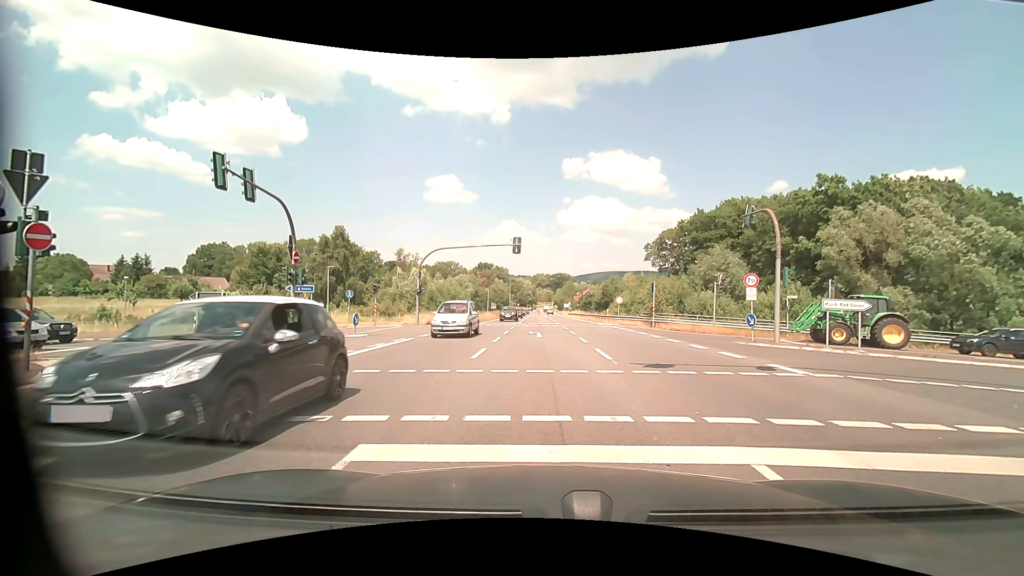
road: secondary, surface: asphalt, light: Day
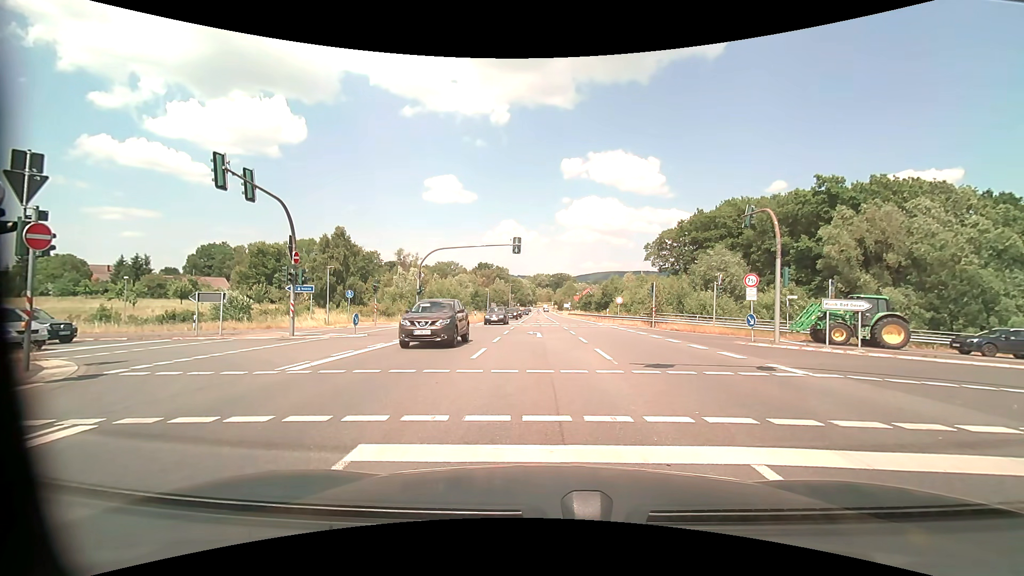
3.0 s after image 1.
(0.0, 0.0) m; 0°
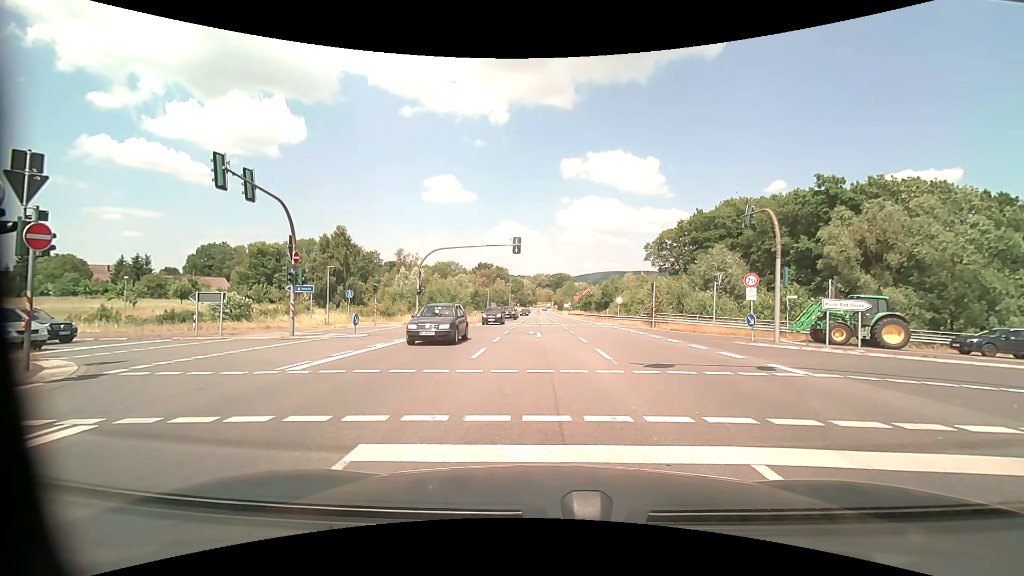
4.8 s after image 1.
(0.0, 0.0) m; 0°
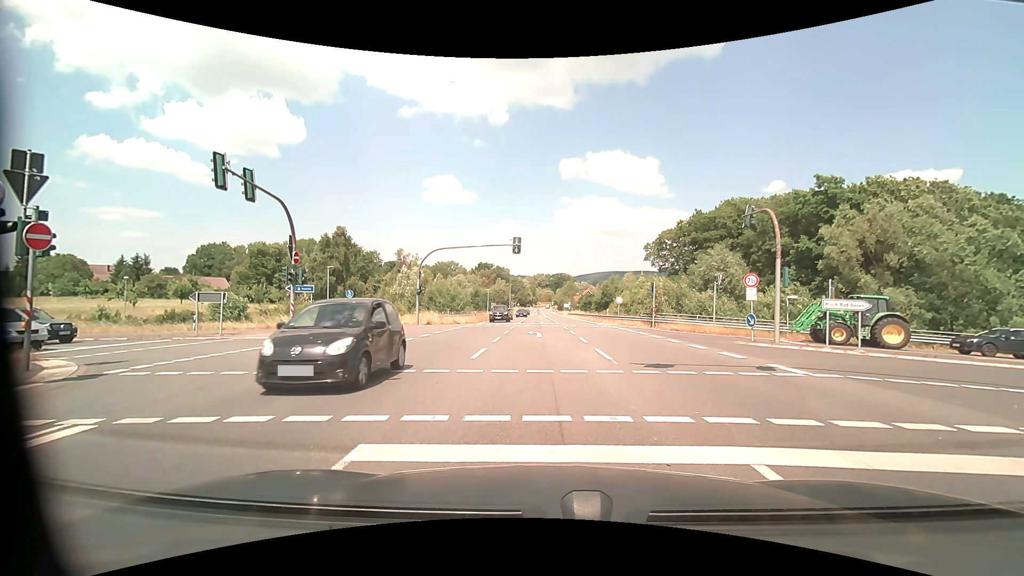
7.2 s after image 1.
(0.0, 0.0) m; 0°
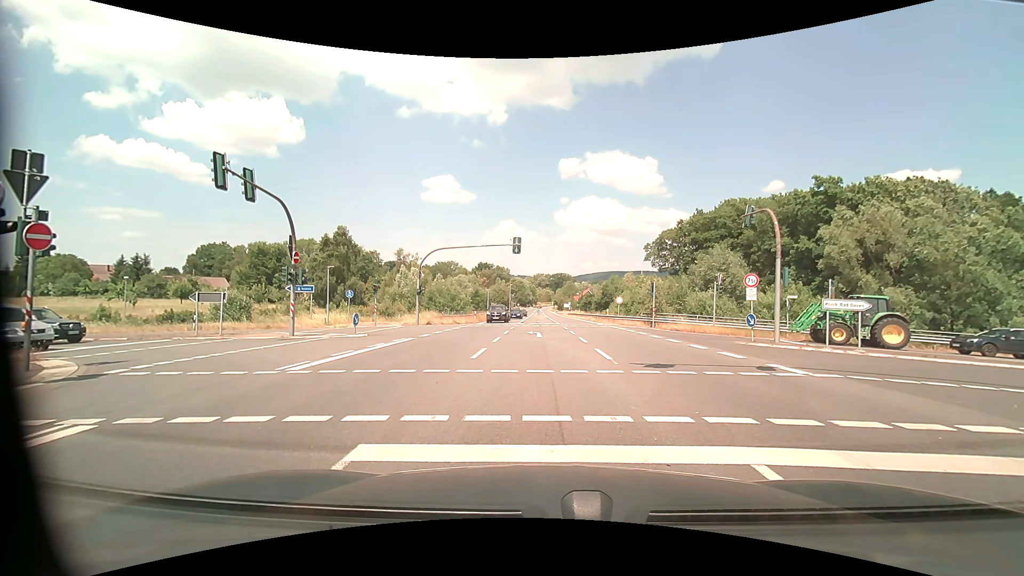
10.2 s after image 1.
(0.0, 0.0) m; 0°
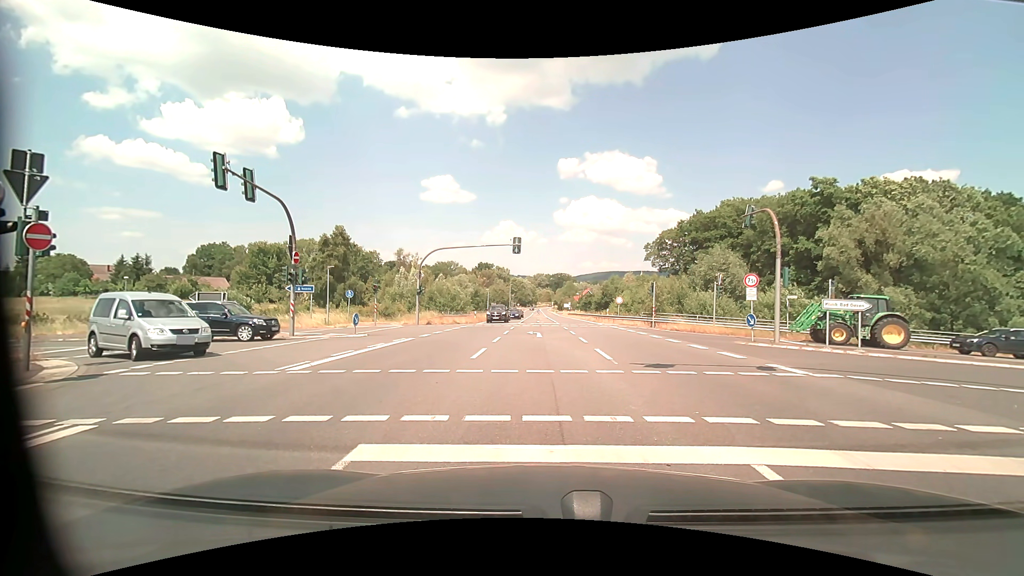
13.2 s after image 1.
(0.0, 0.0) m; 0°
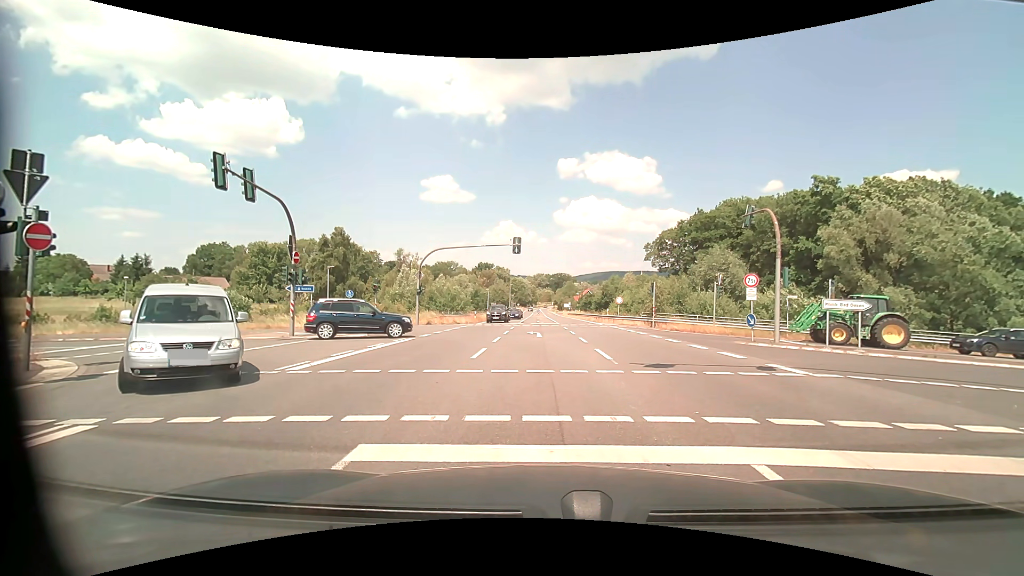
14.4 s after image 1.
(0.0, 0.0) m; 0°
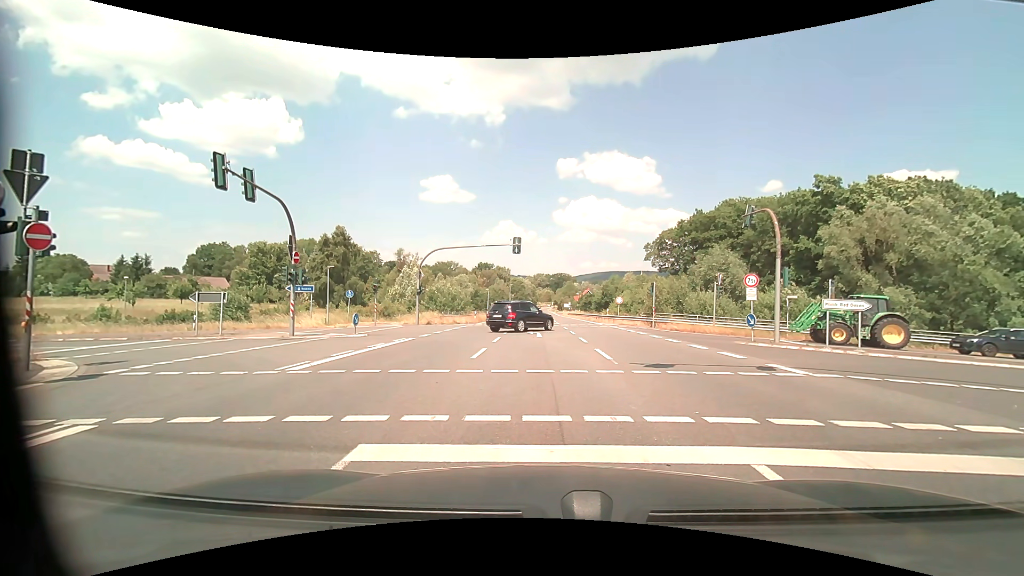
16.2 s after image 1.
(0.0, 0.0) m; 0°
(0, +10) (0, +20) (-5, +29) (-14, +32) (-24, +32) (-34, +32) (-44, +31) (-54, +30) (-64, +29) (-74, +28) m
